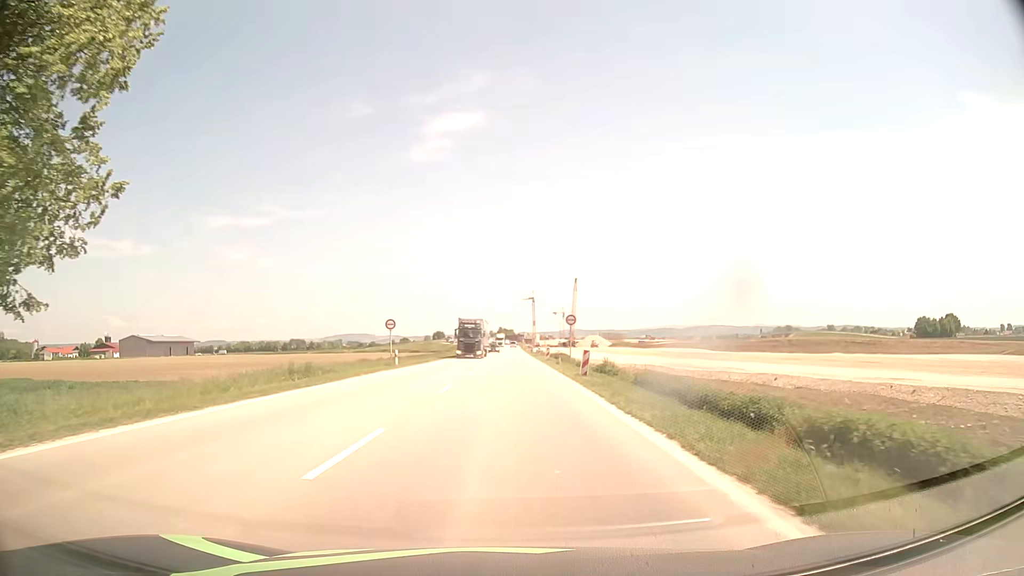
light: Day
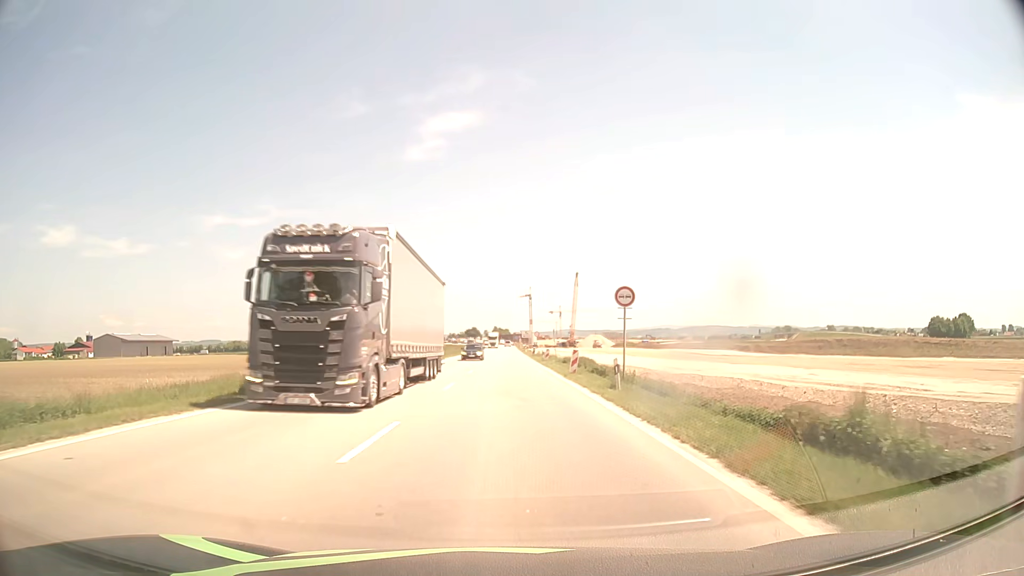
(-0.1, +22.9) m; 0°
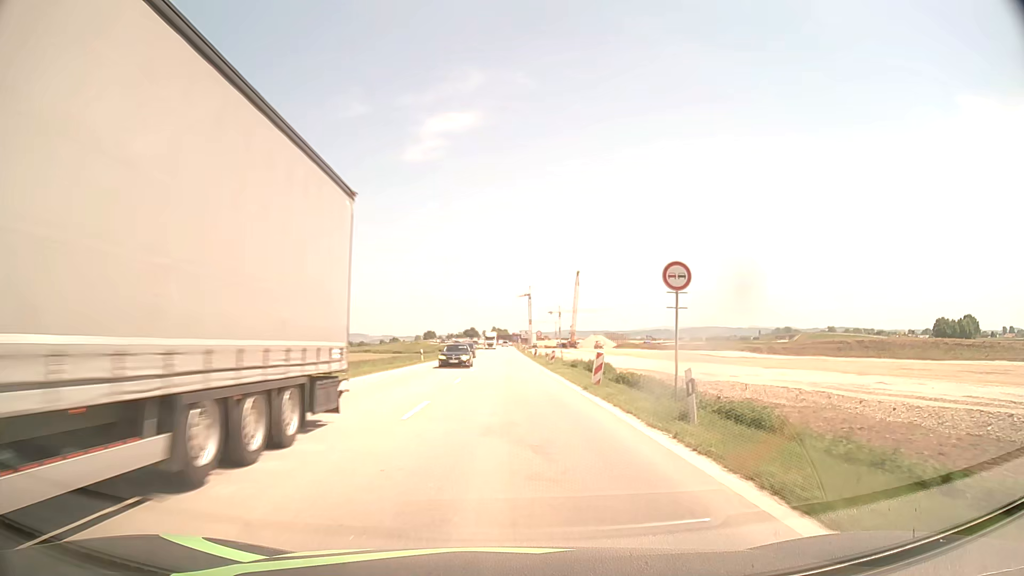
(0.0, +7.6) m; 0°
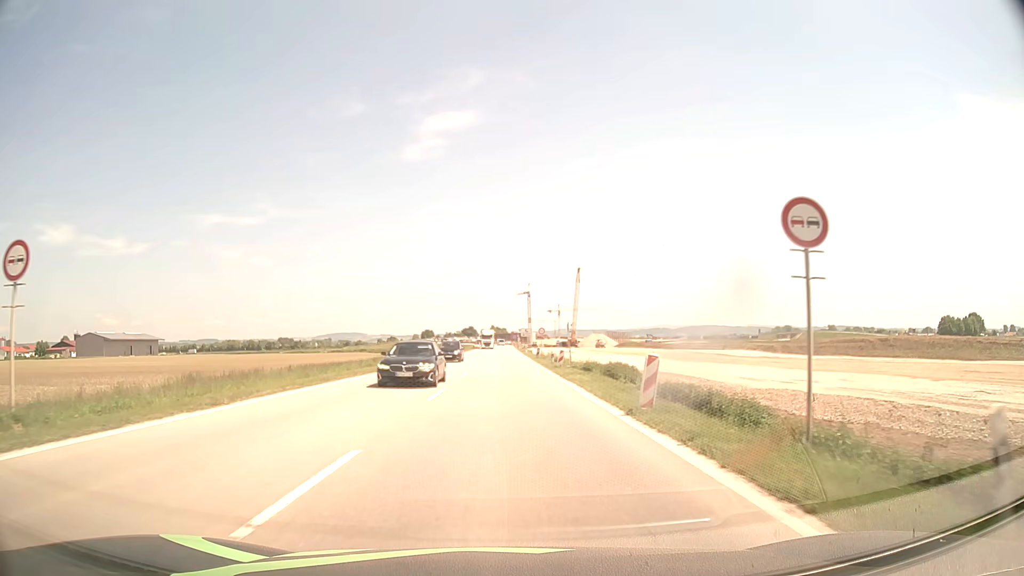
(0.0, +7.6) m; 0°
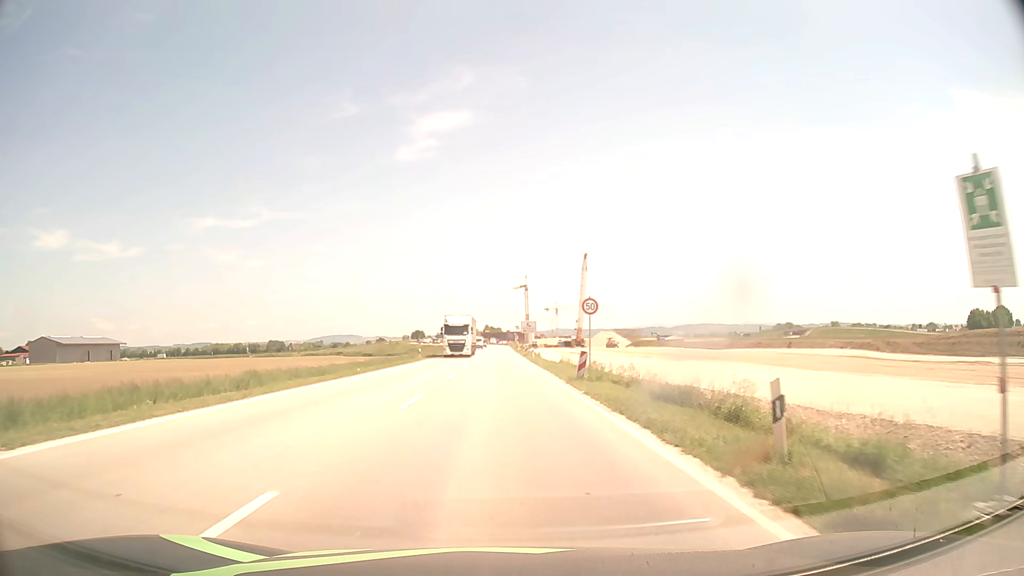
(+0.1, +38.3) m; 0°
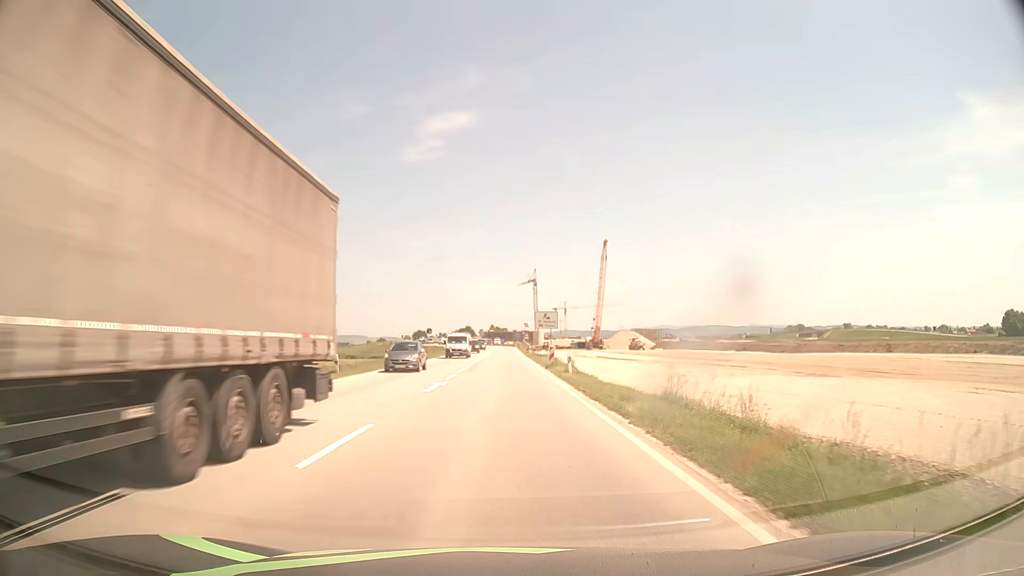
(-0.1, +30.7) m; -1°
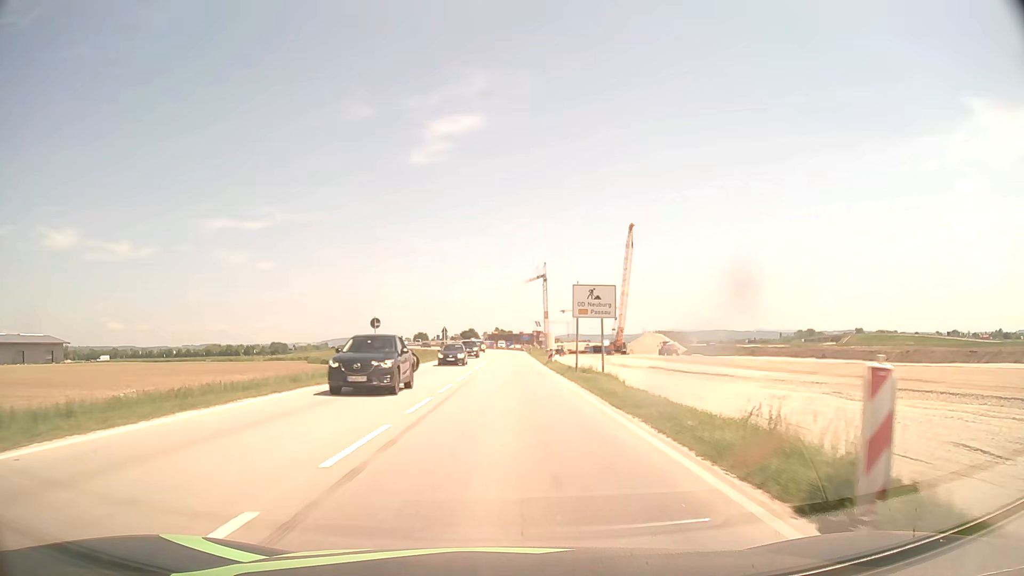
(-0.2, +30.6) m; -1°
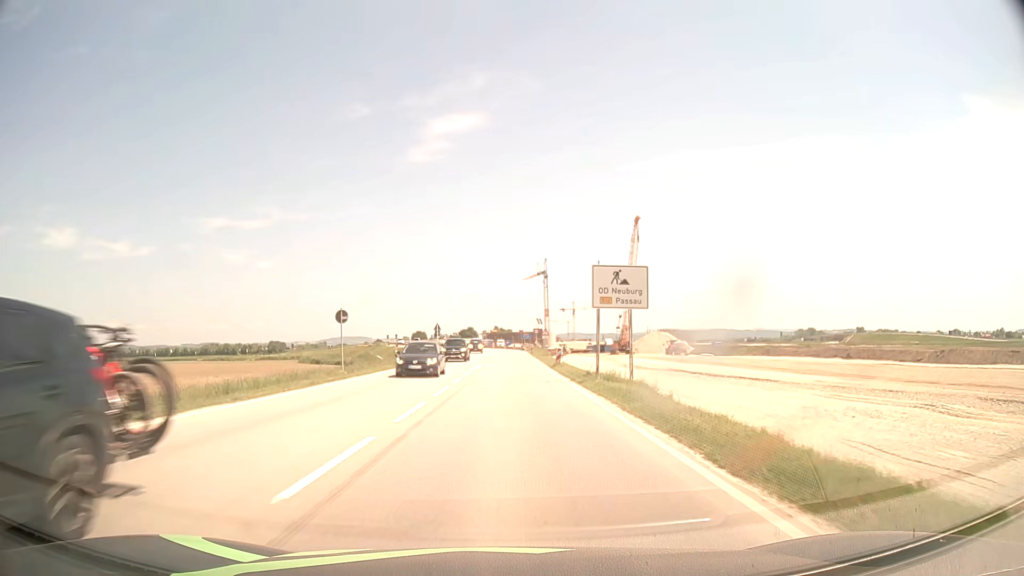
(0.0, +7.6) m; 0°
(0, +10) (0, +20) (0, +30) (0, +40) (0, +50) (0, +60) (0, +70) (0, +80) (0, +90) (0, +100) m
